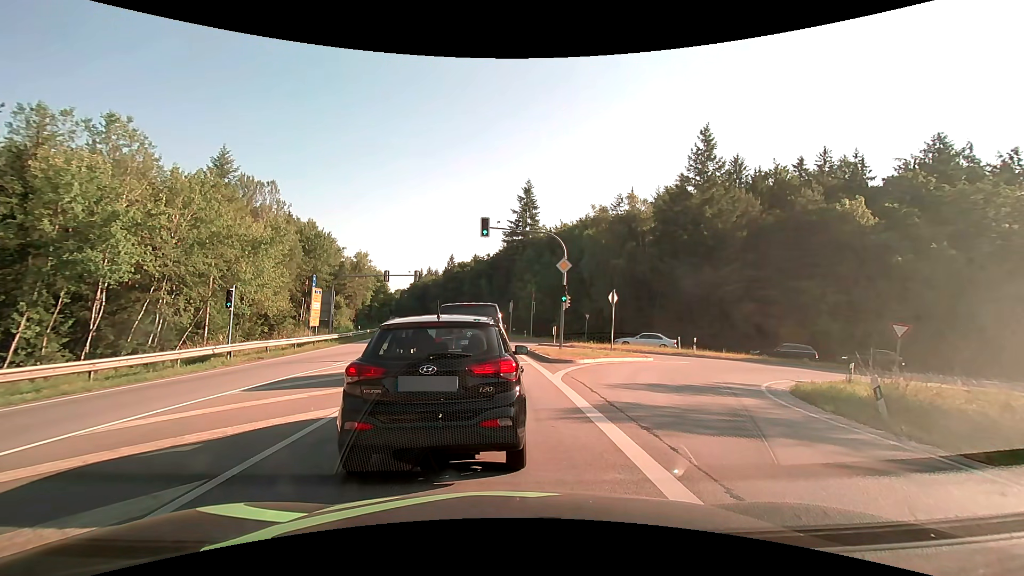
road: secondary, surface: asphalt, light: Day
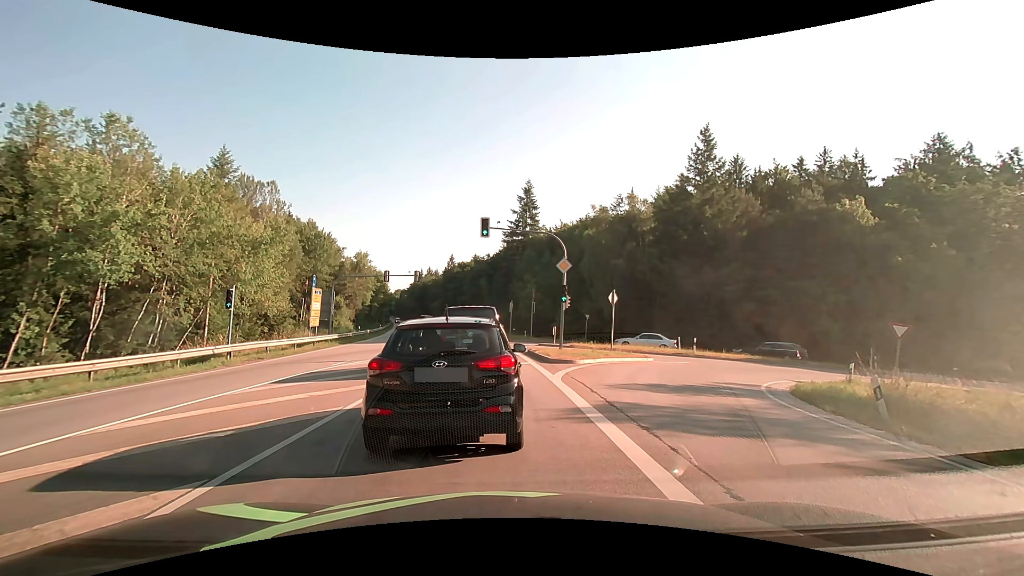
(0.0, 0.0) m; 0°
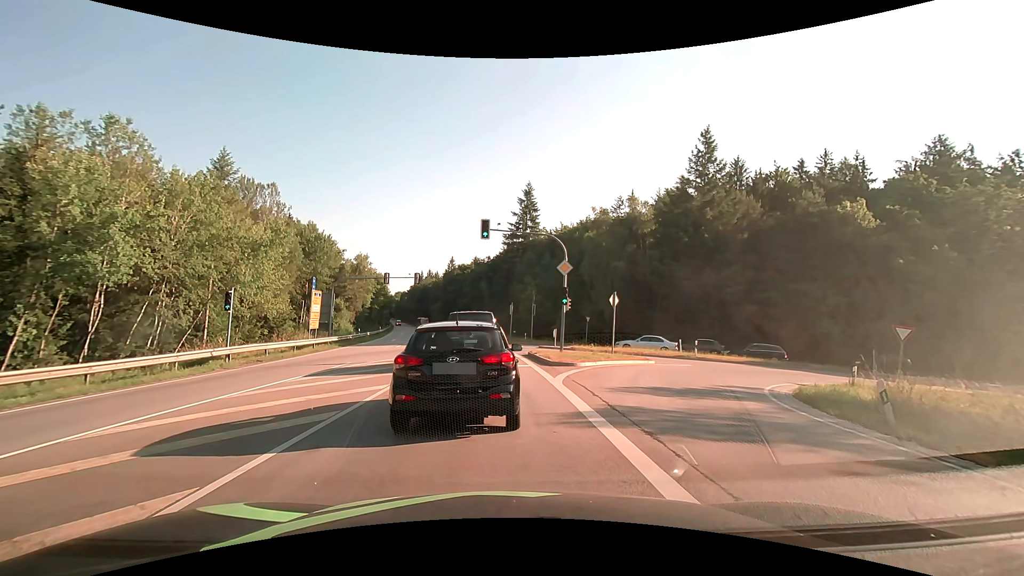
(0.0, +0.1) m; 0°
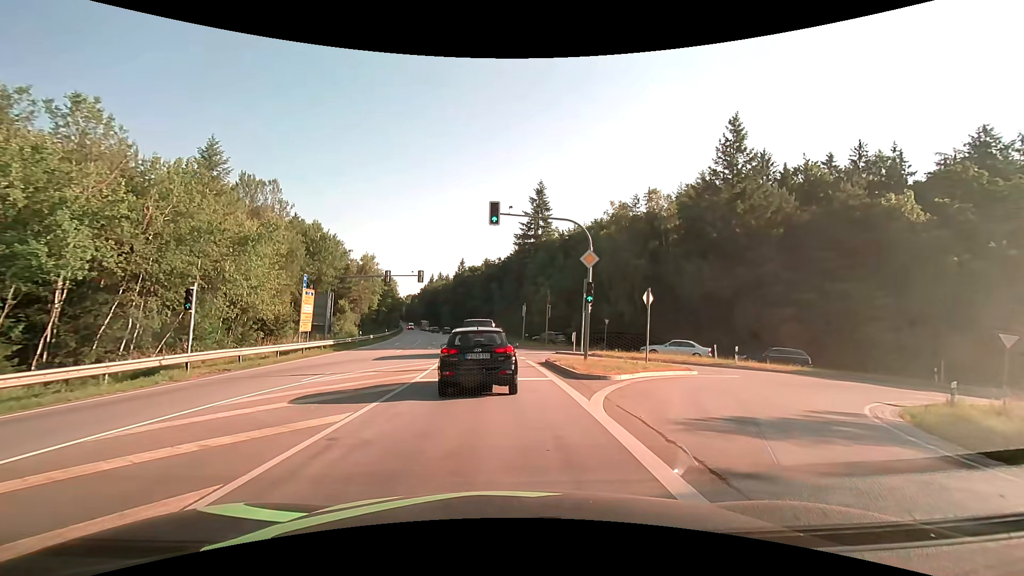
(0.0, +4.4) m; -1°
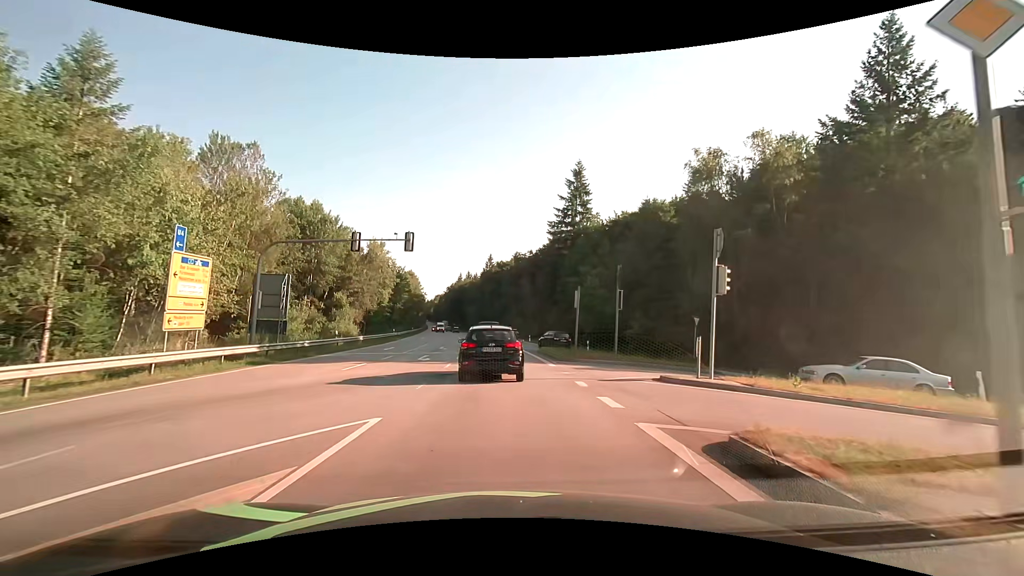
(-0.5, +16.5) m; -4°
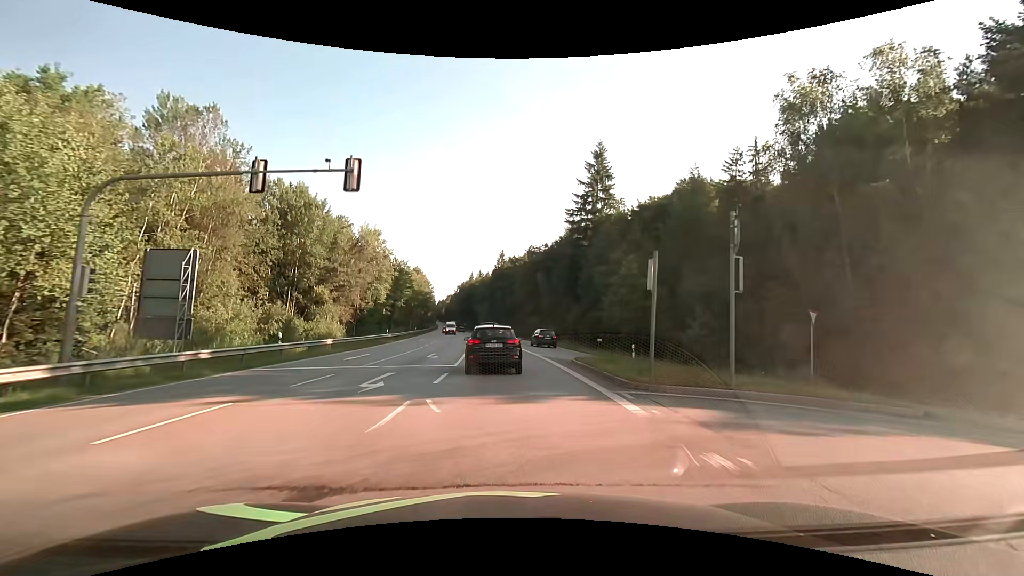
(-0.1, +11.0) m; -1°
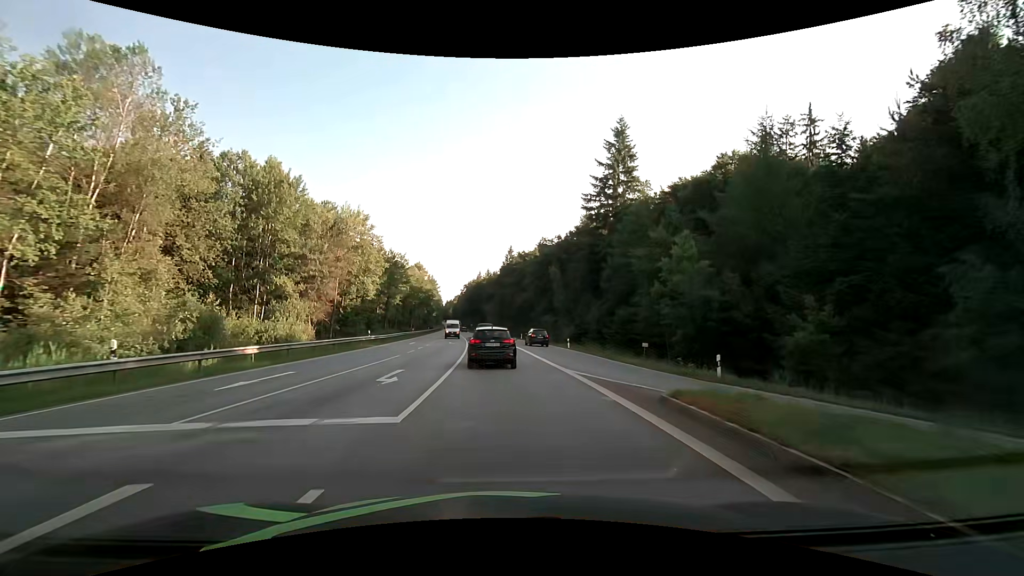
(-0.1, +11.2) m; -1°
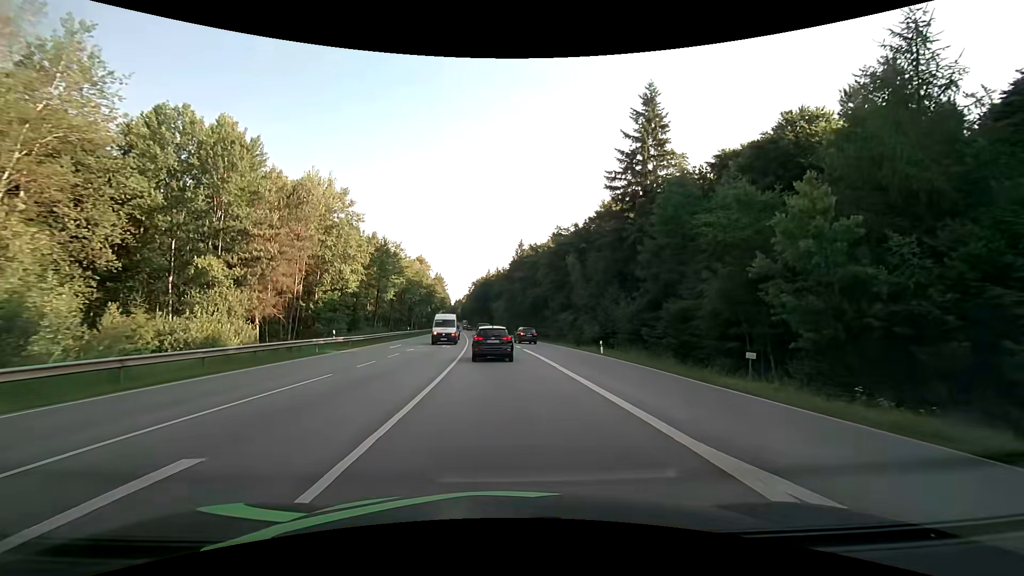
(-0.1, +12.1) m; -1°
(0, +10) (0, +20) (-1, +30) (-1, +40) (-2, +50) (-3, +60) (-3, +70) (-4, +80) (-5, +90) (-6, +100) m
